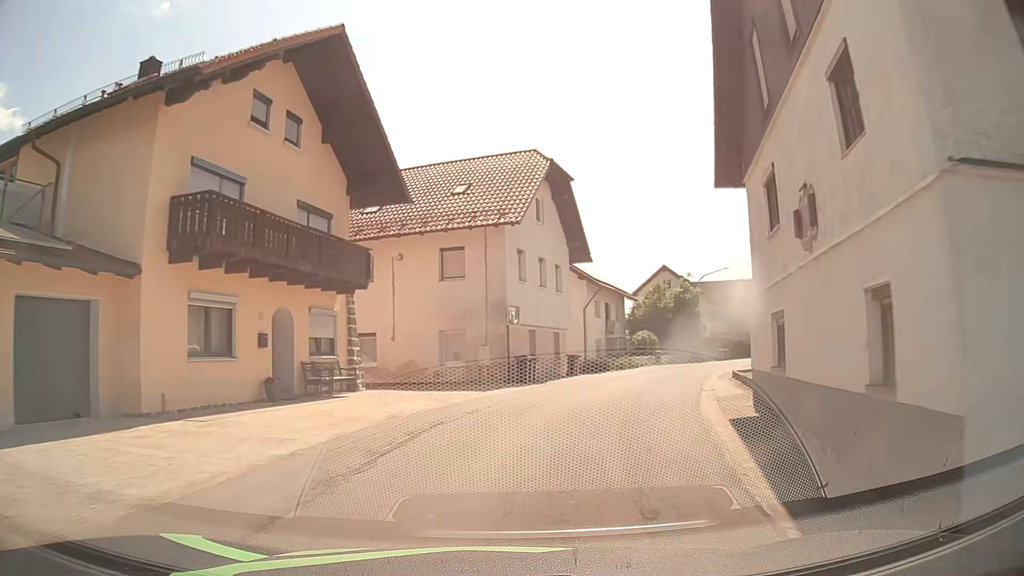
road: tertiary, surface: asphalt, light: Day
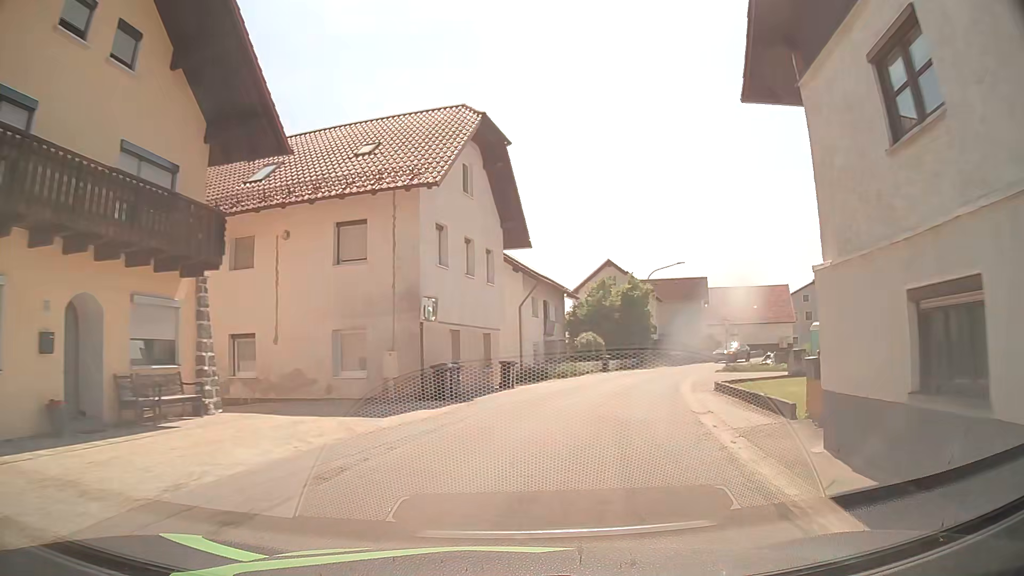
(+0.3, +6.2) m; +5°
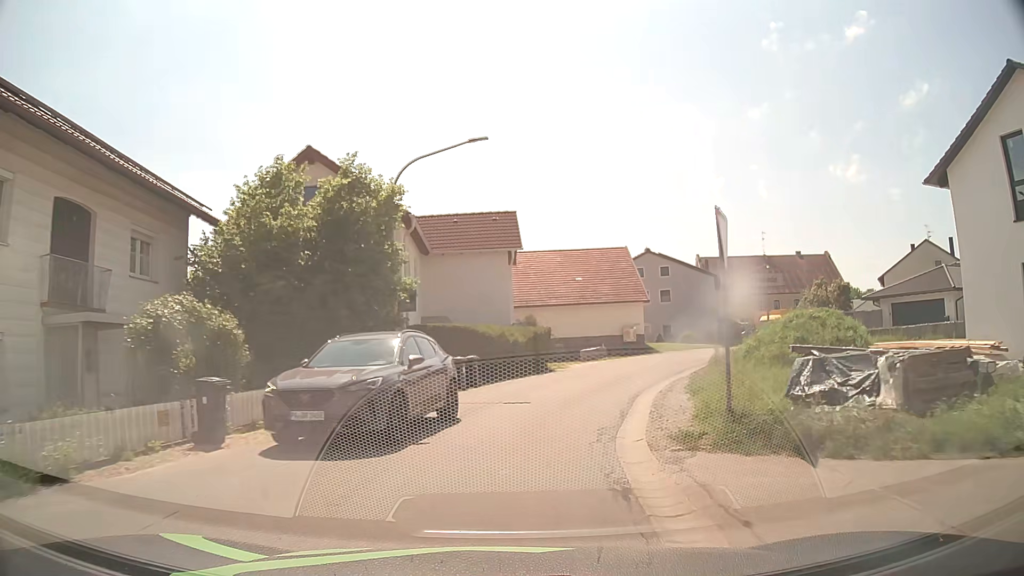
(+6.5, +28.1) m; +21°
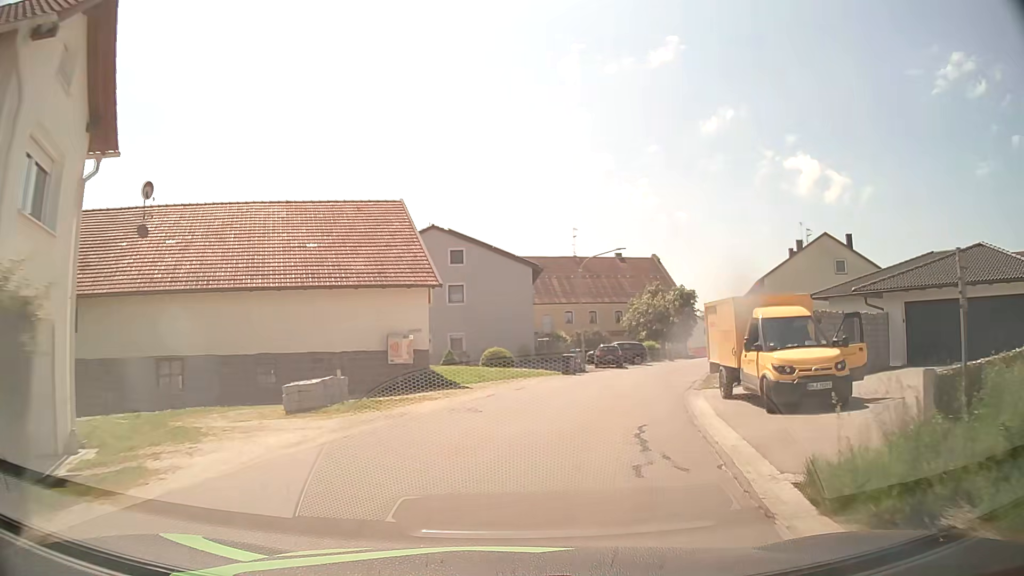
(+3.4, +22.5) m; +19°
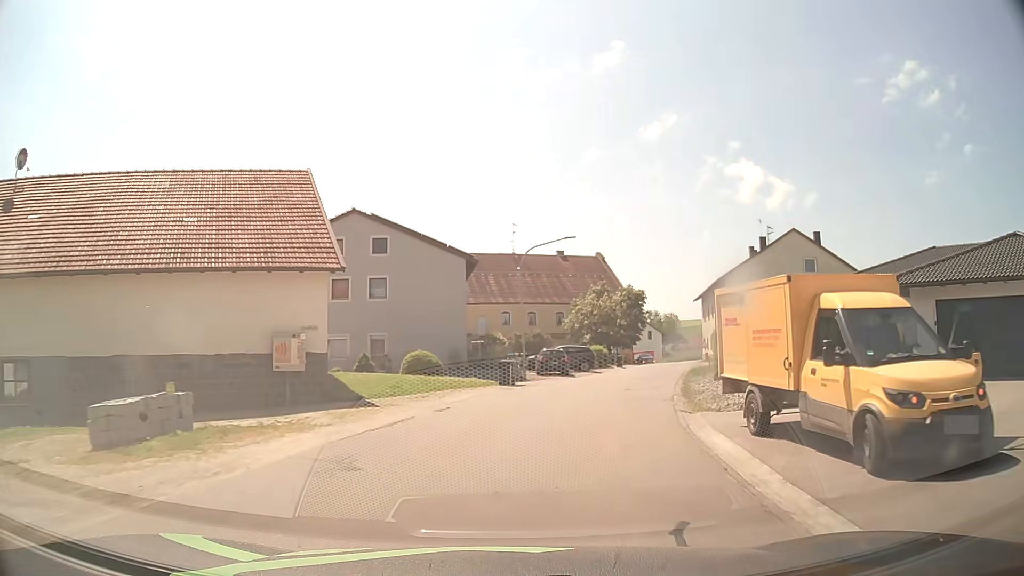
(+0.3, +5.9) m; +6°
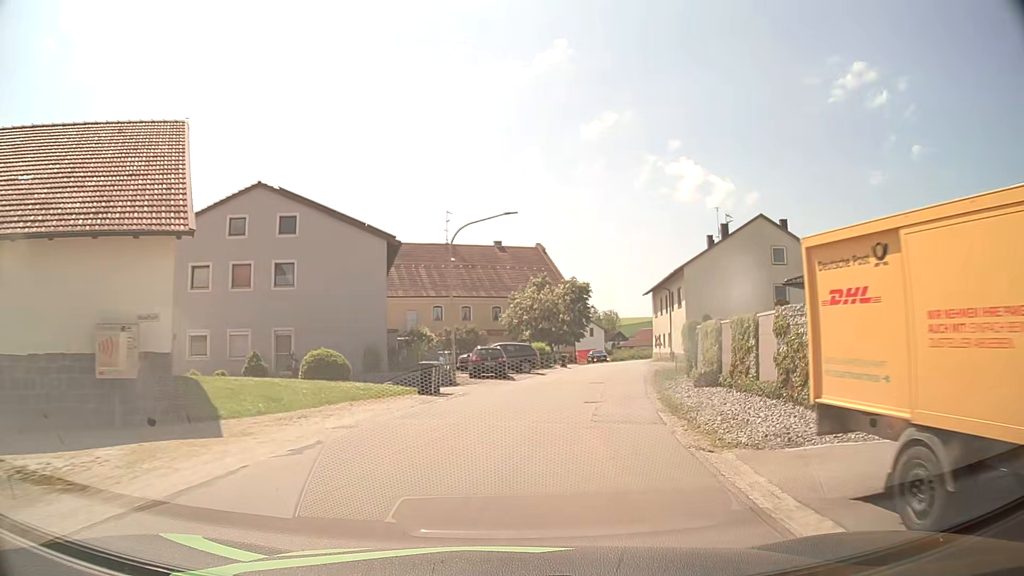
(+0.2, +6.0) m; +5°
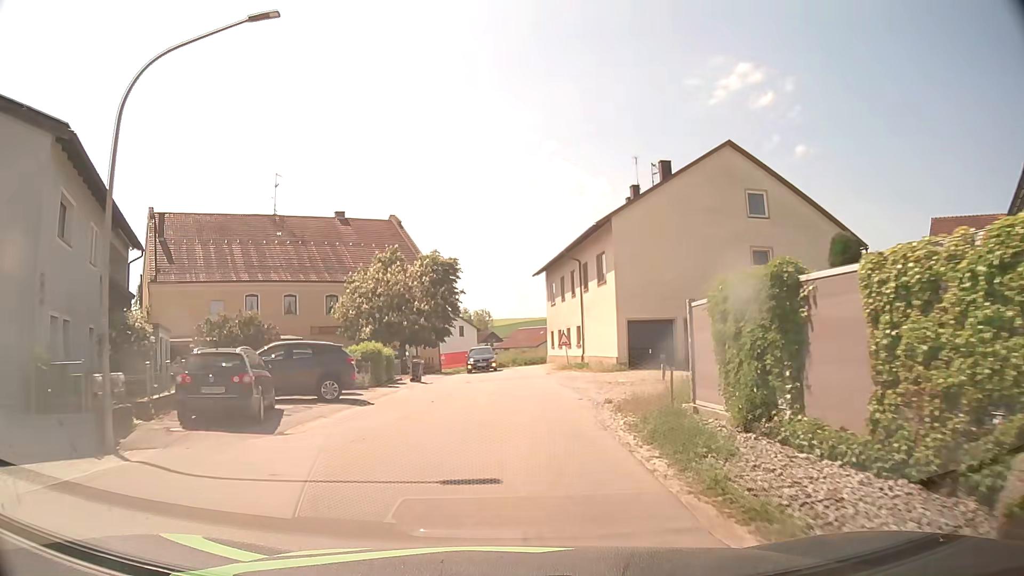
(+2.1, +18.5) m; +11°
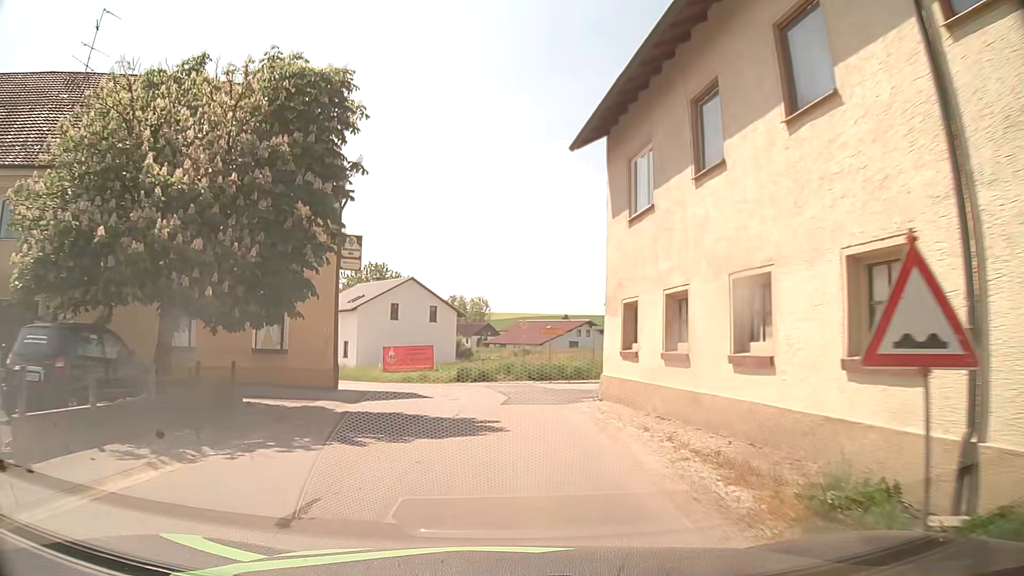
(+0.6, +30.8) m; 0°
(0, +10) (-1, +20) (-3, +30) (-8, +38) (-15, +45) (-22, +52) (-30, +59) (-37, +66) (-43, +73) (-50, +81) m
